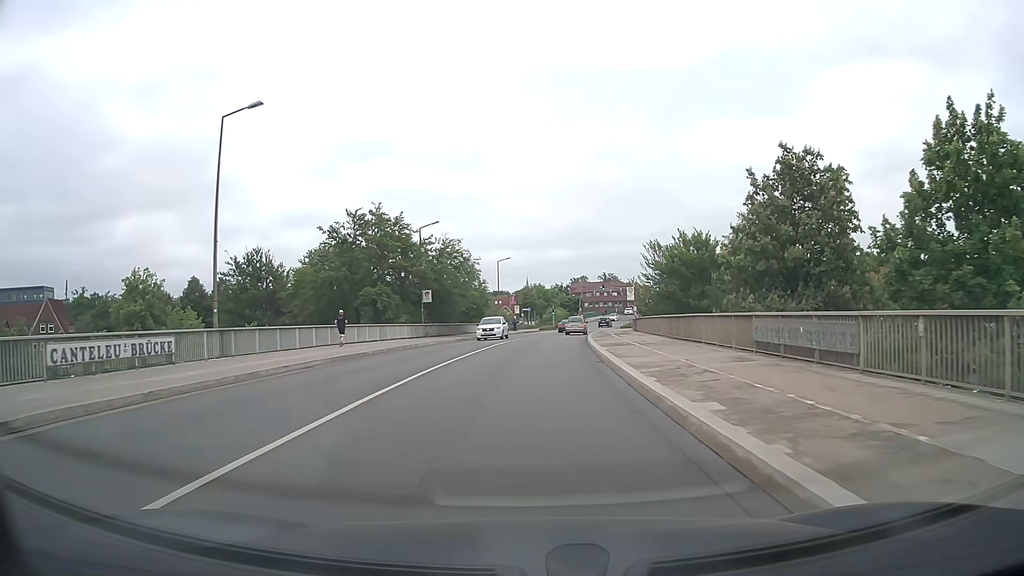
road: secondary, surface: asphalt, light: Day
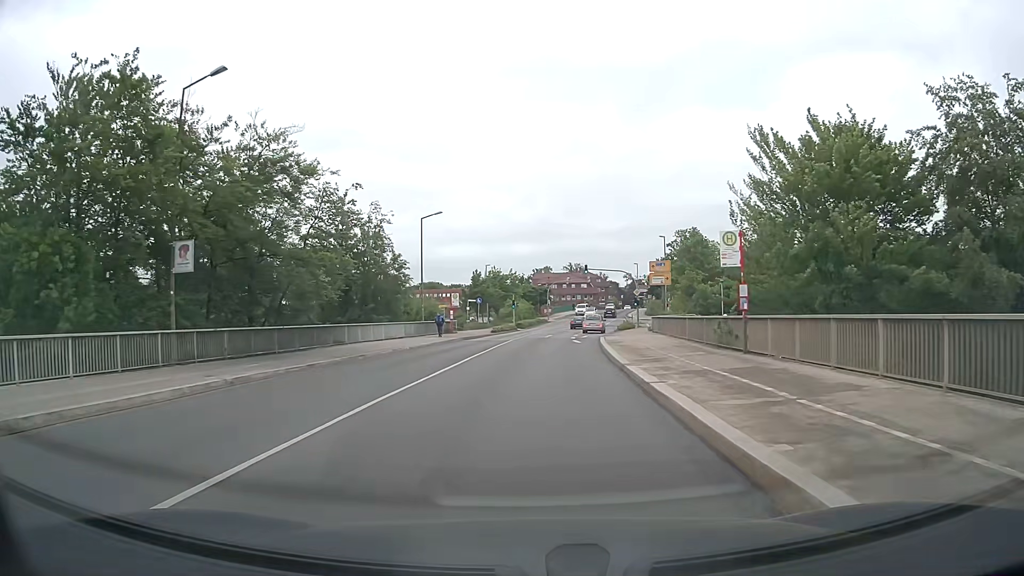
(+1.0, +32.9) m; +3°
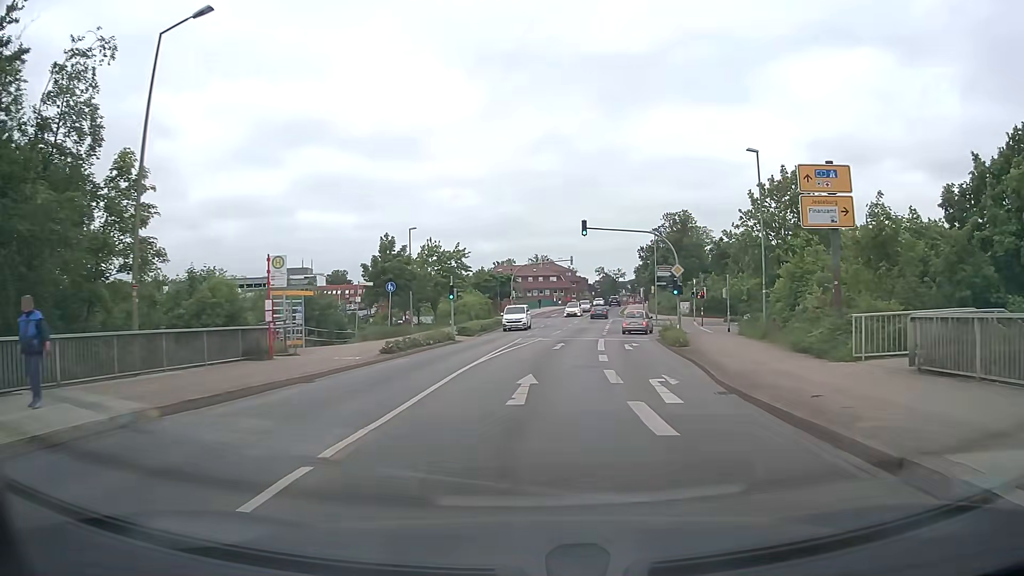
(+0.6, +33.8) m; +3°
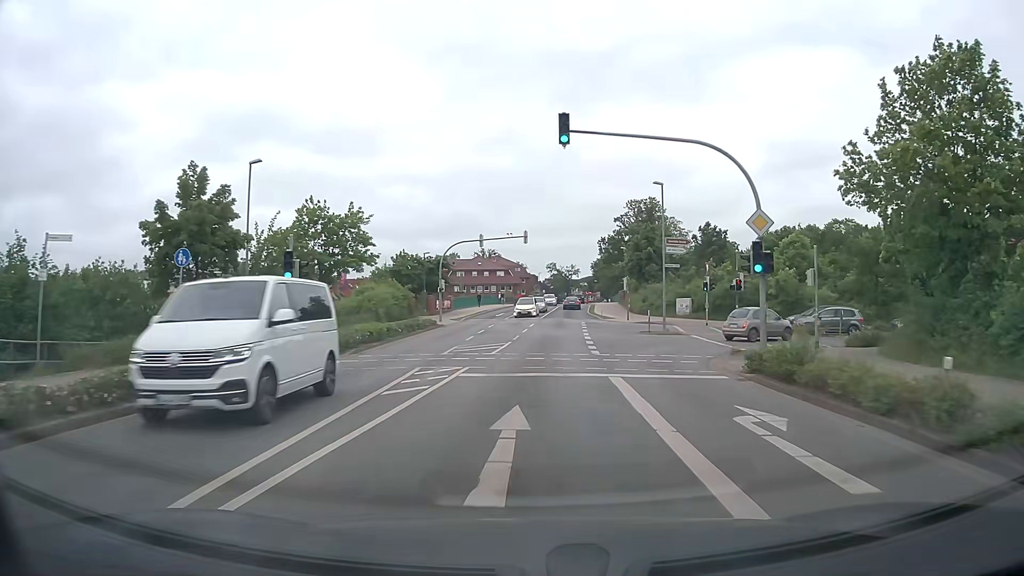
(+0.8, +21.9) m; +4°
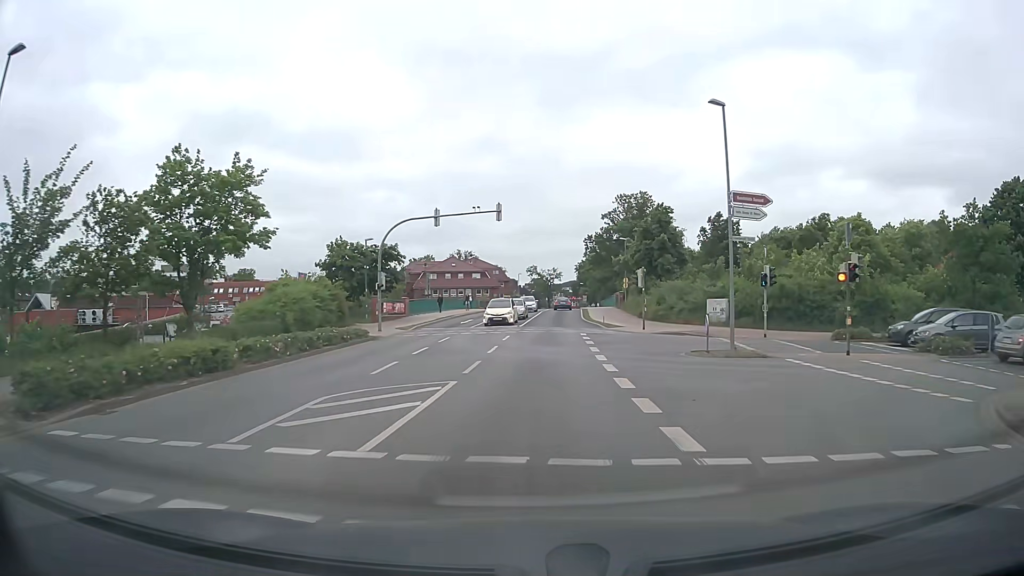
(+0.4, +15.1) m; +2°
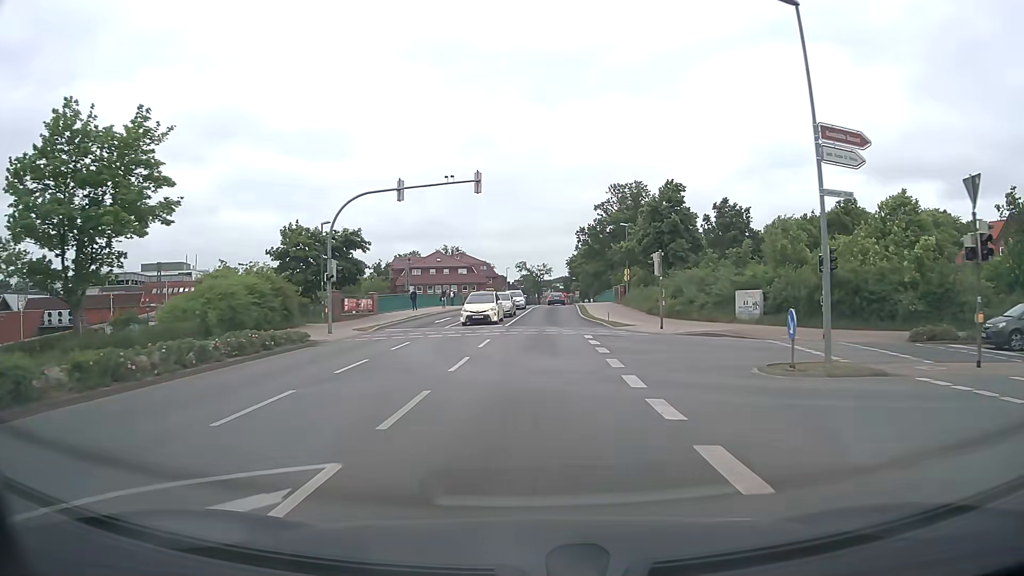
(0.0, +7.6) m; +1°
